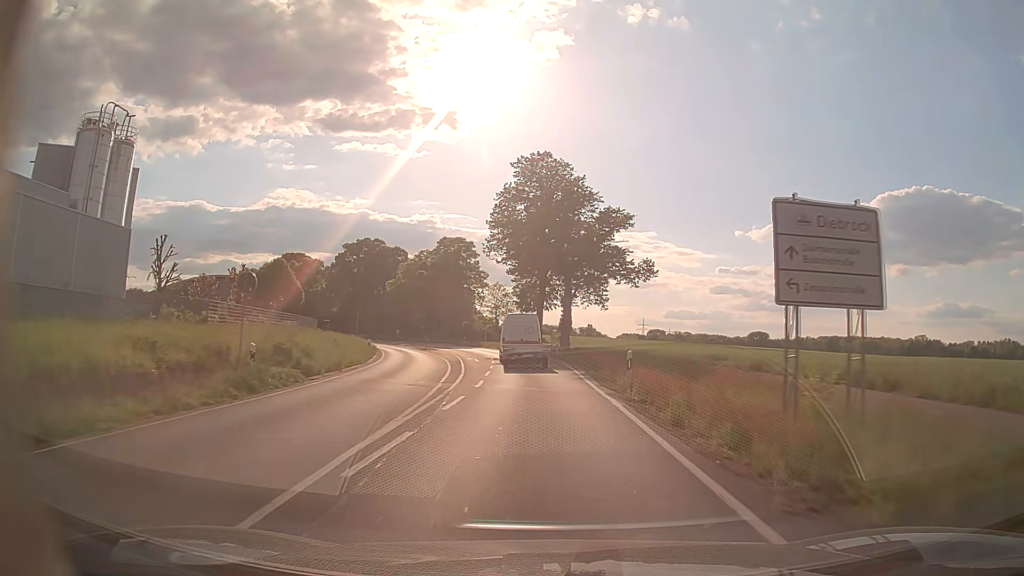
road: secondary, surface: asphalt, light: Day
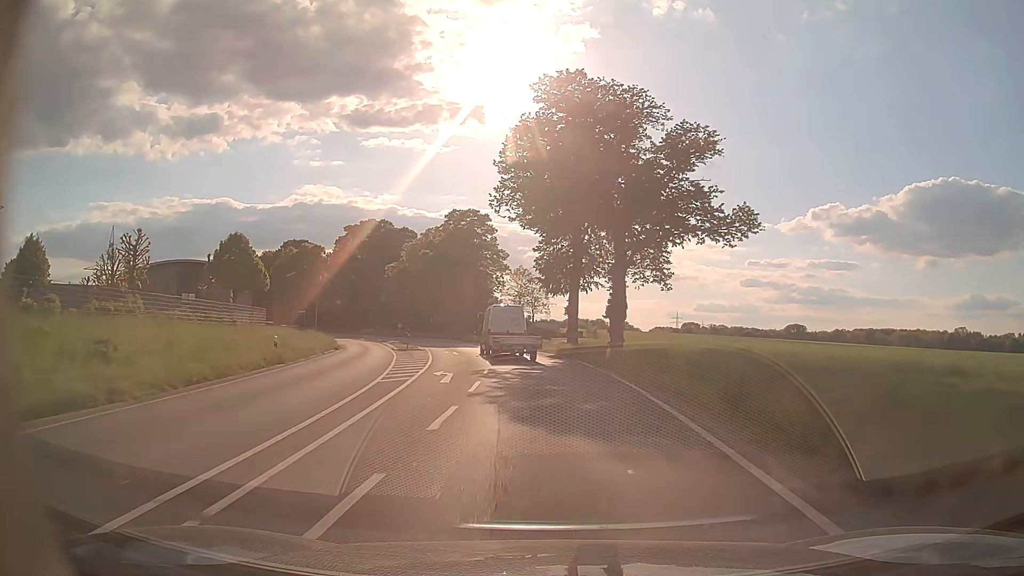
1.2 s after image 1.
(-0.4, +21.3) m; -3°
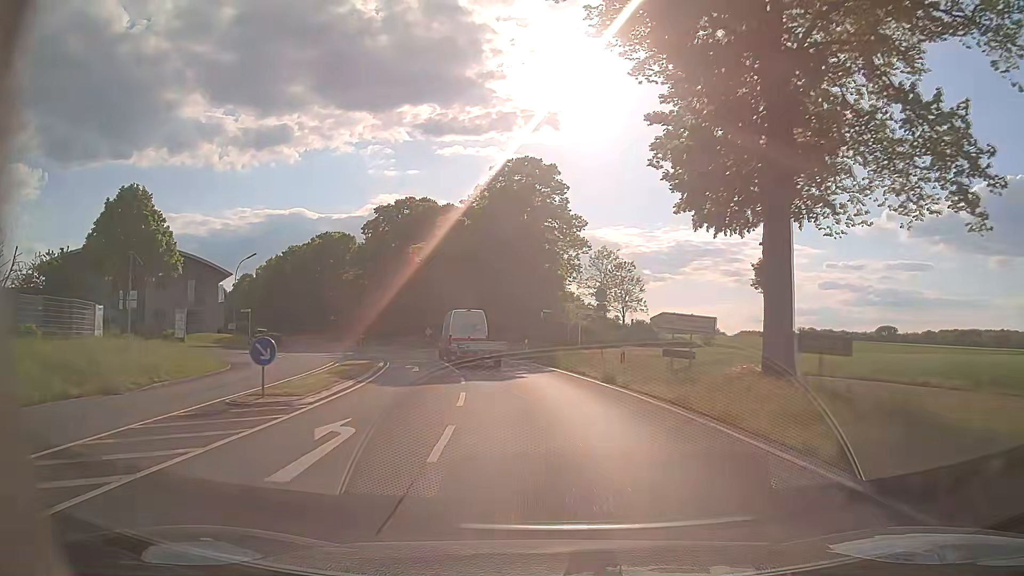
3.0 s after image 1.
(-1.4, +31.7) m; -6°
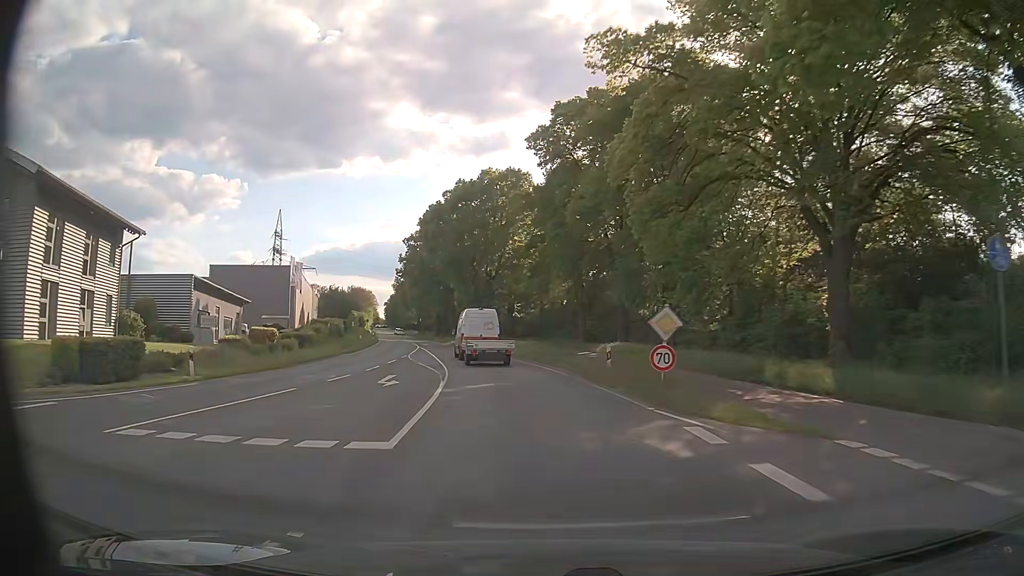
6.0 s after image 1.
(-8.6, +51.1) m; -20°
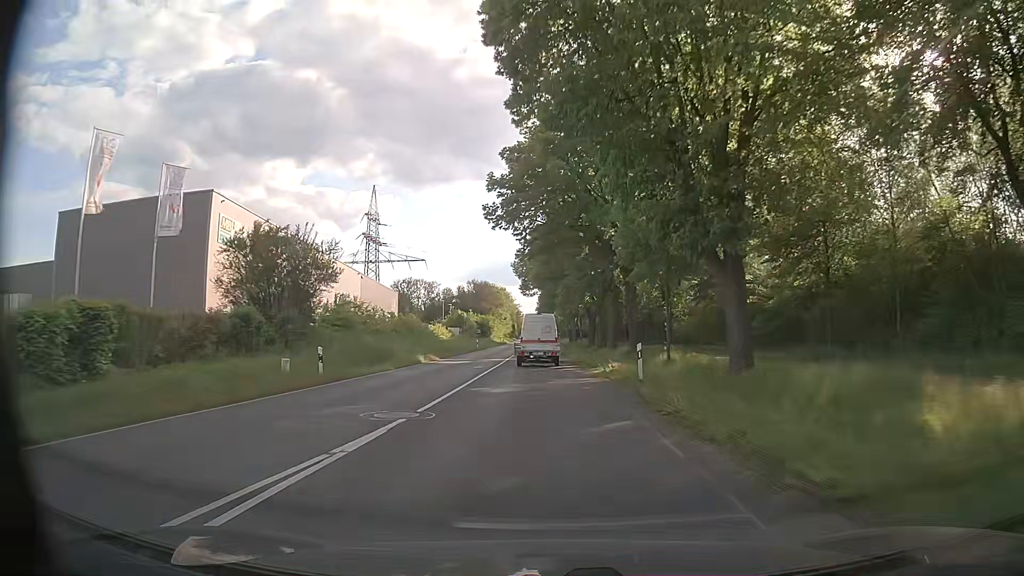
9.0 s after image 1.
(-6.6, +51.9) m; -14°
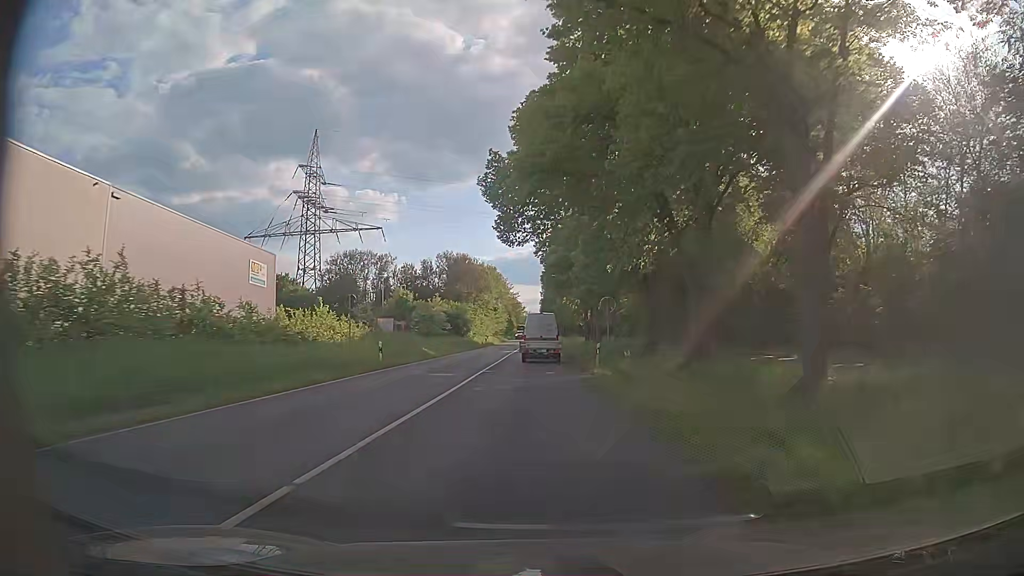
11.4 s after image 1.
(-0.3, +42.7) m; 0°
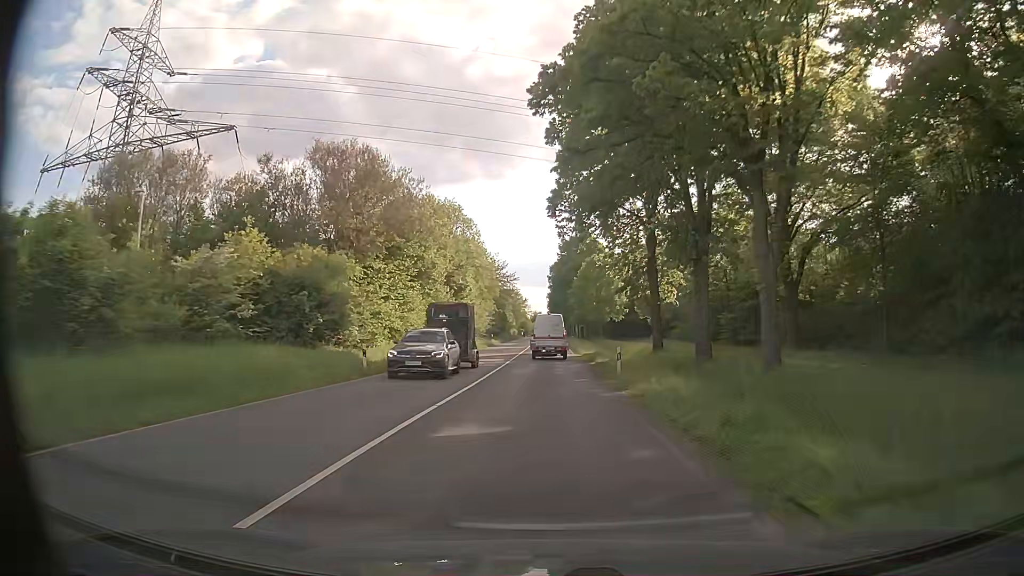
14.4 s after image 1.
(-1.1, +54.6) m; -1°
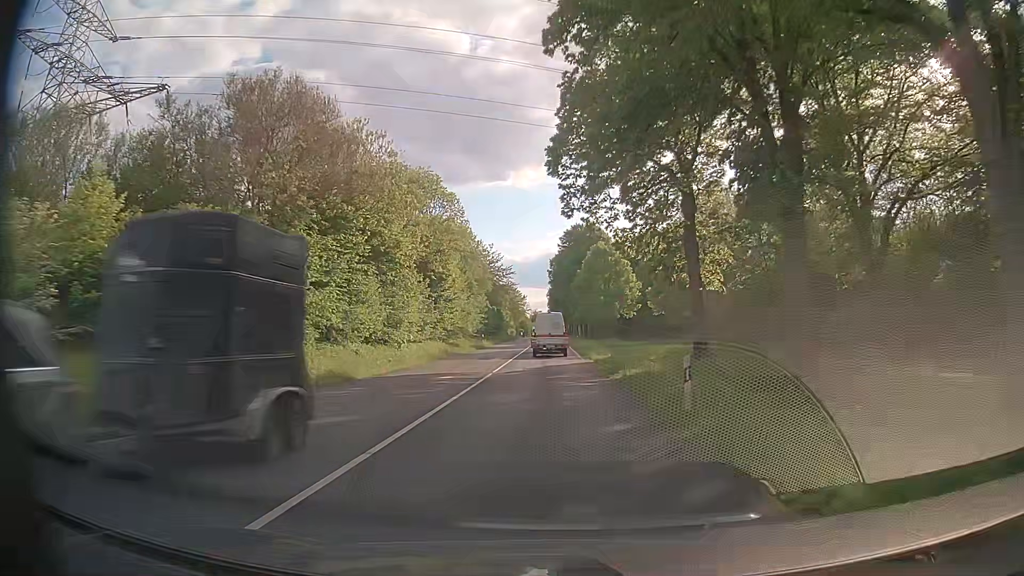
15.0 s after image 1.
(0.0, +11.1) m; 0°
(0, +10) (0, +20) (0, +30) (0, +40) (0, +50) (0, +60) (0, +70) (0, +80) (0, +90) (0, +100) m
